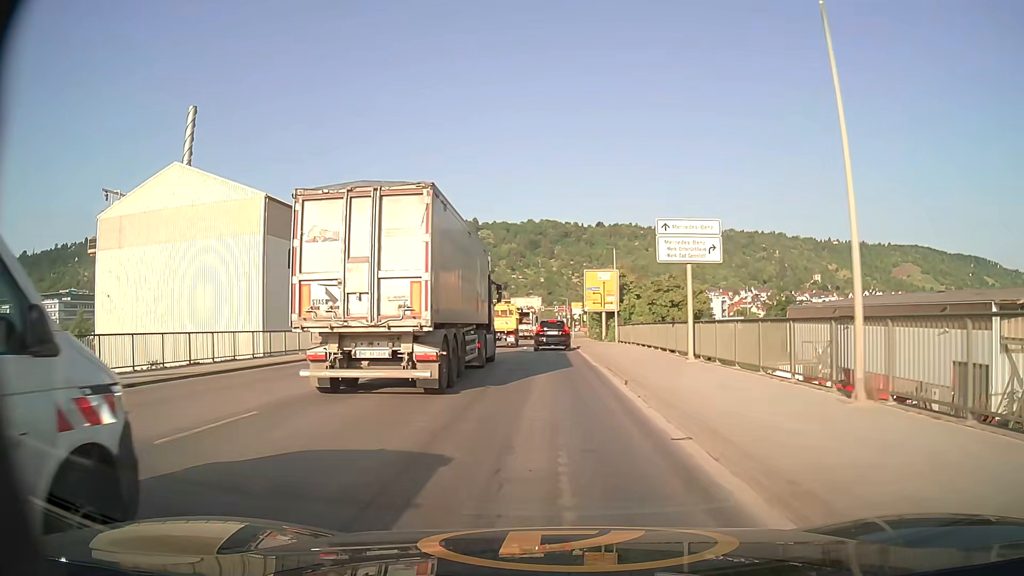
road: secondary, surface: asphalt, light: Day
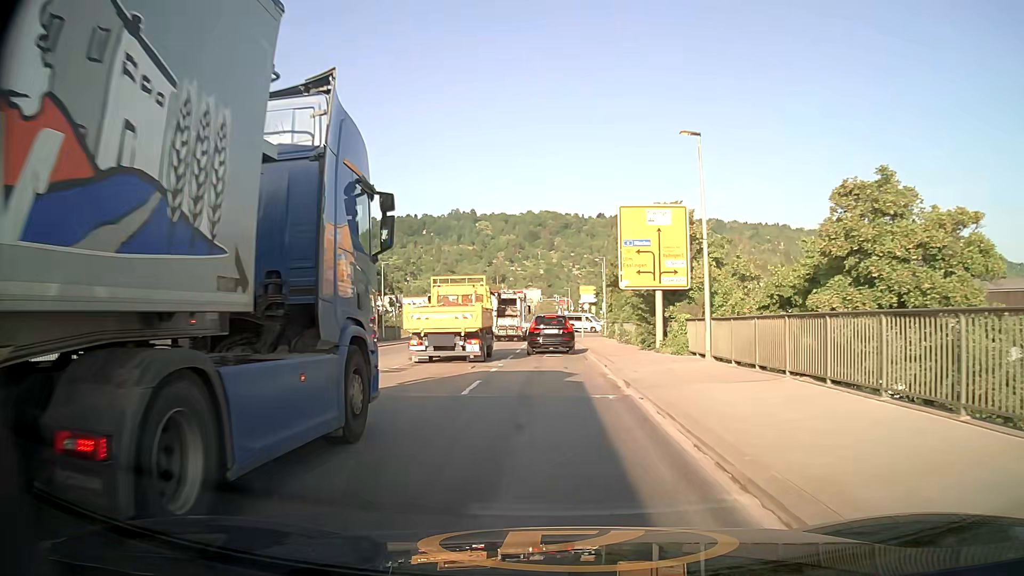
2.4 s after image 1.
(-0.1, +26.0) m; 0°
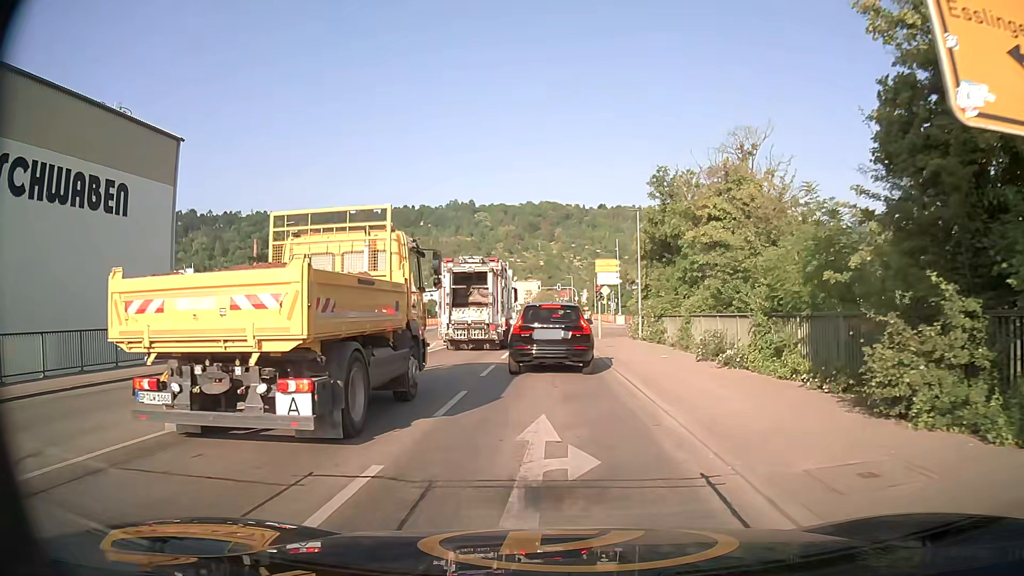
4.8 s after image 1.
(0.0, +20.5) m; +1°
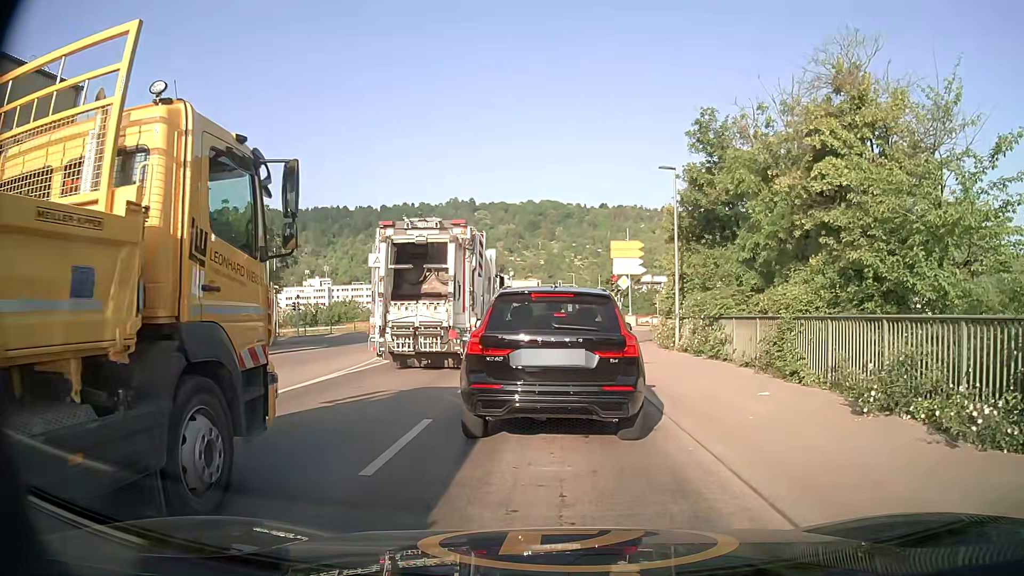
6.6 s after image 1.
(-0.1, +9.3) m; 0°
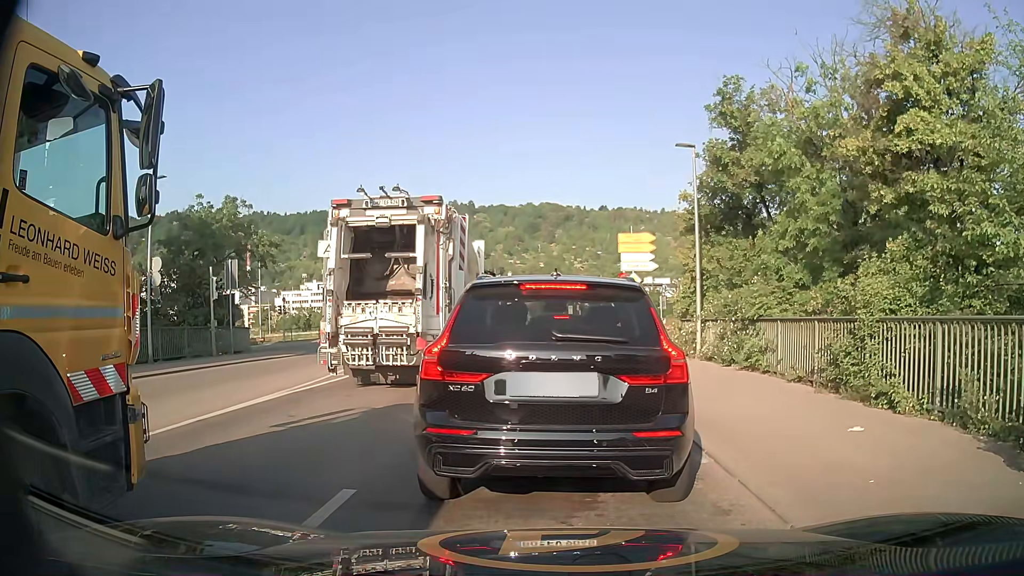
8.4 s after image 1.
(0.0, +3.2) m; -1°
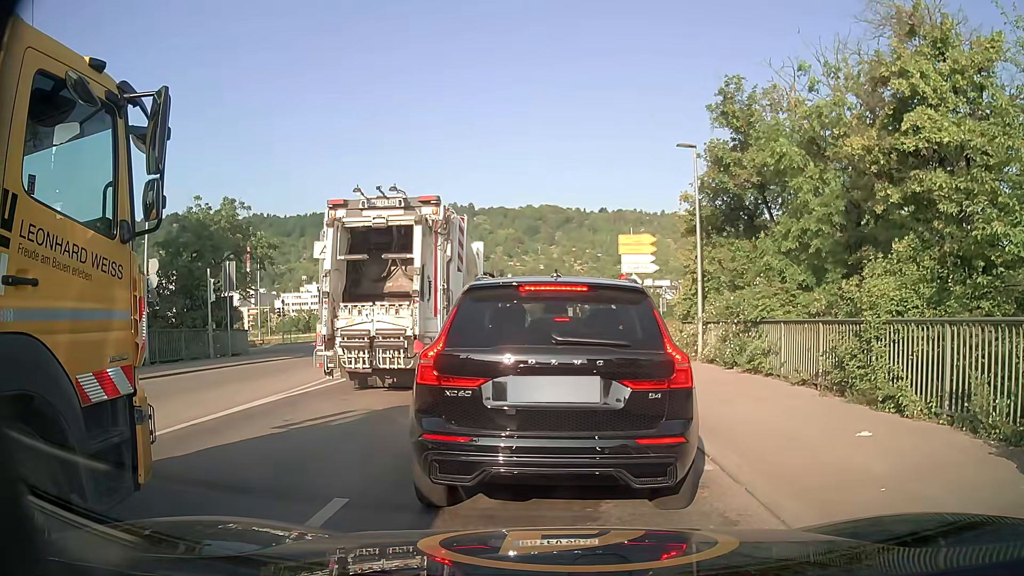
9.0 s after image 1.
(0.0, +0.2) m; 0°
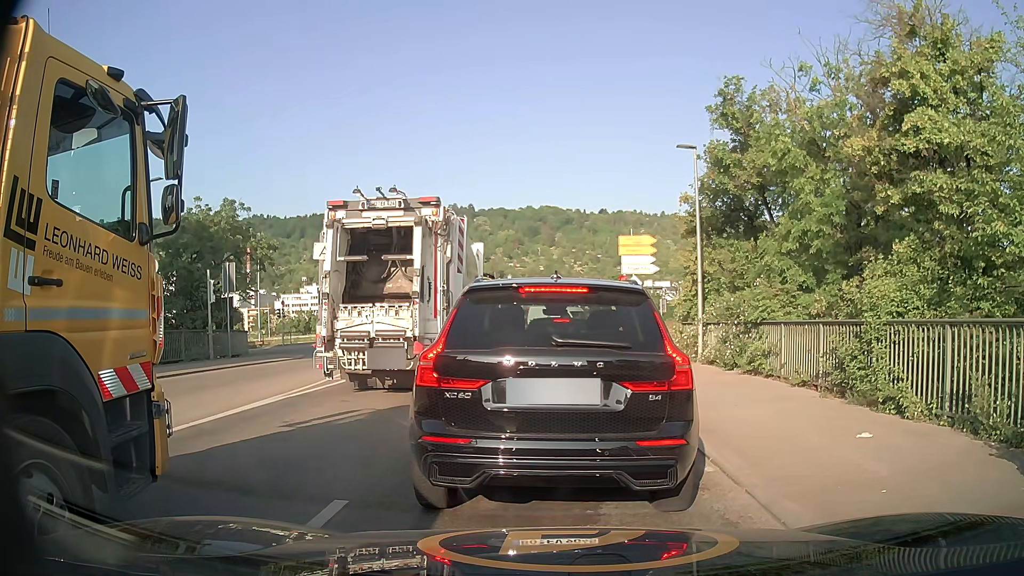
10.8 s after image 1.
(0.0, +0.1) m; 0°
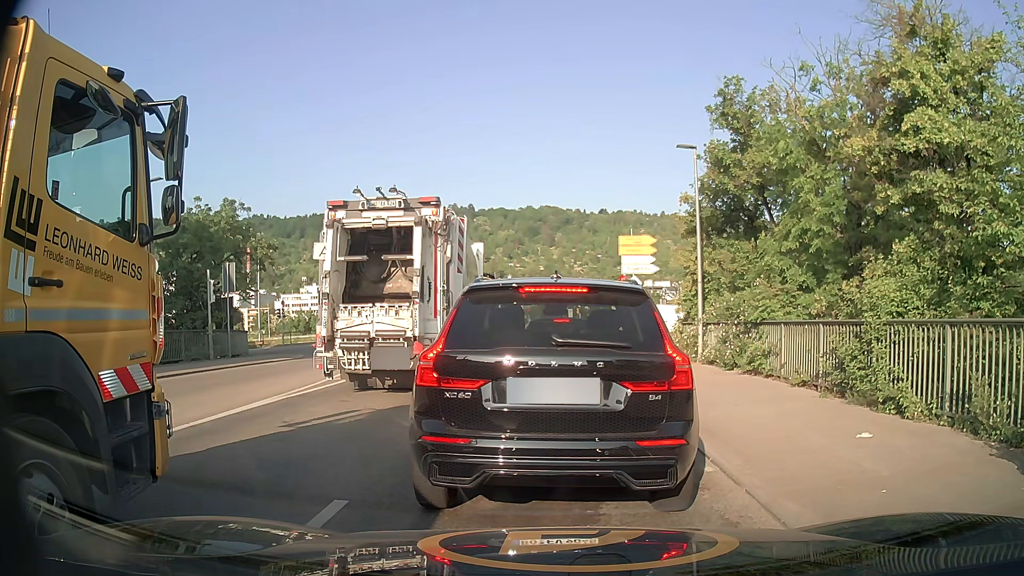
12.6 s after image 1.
(0.0, 0.0) m; 0°
(0, +10) (0, +20) (+1, +30) (+1, +40) (+2, +50) (+3, +60) (+3, +70) (+3, +80) (+3, +90) (+3, +100) m
